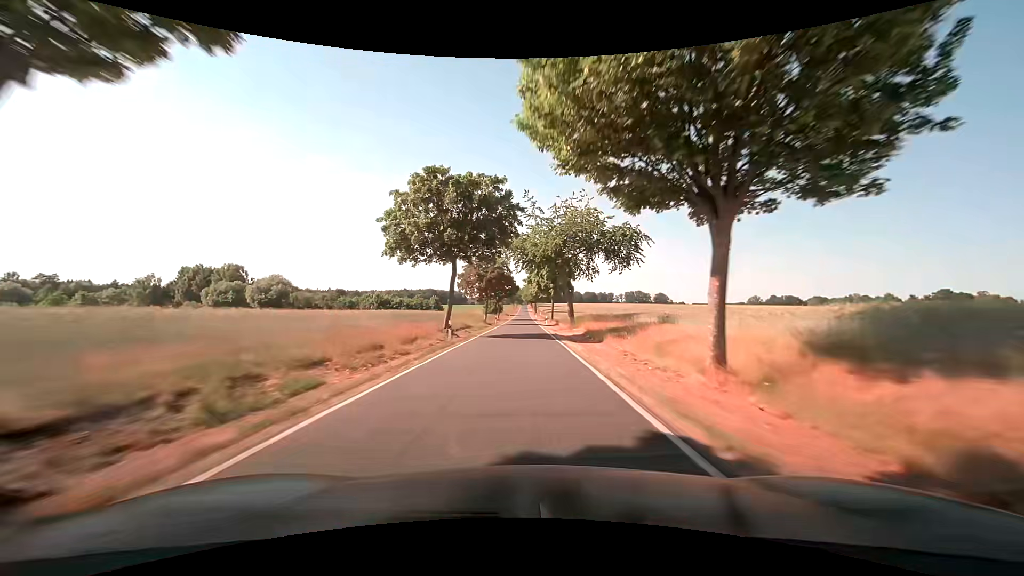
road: tertiary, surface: asphalt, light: Day
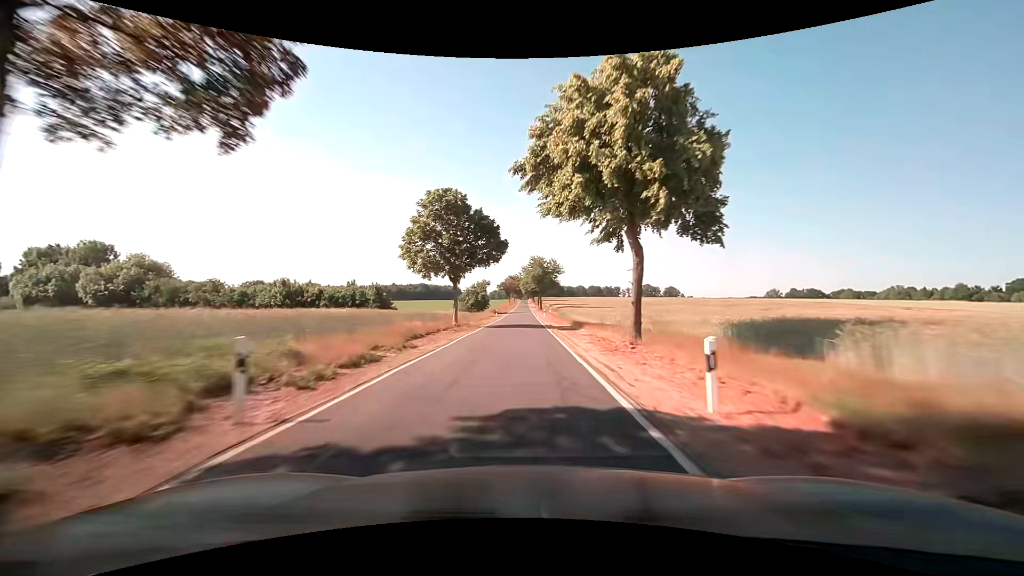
(+0.1, +56.1) m; 0°
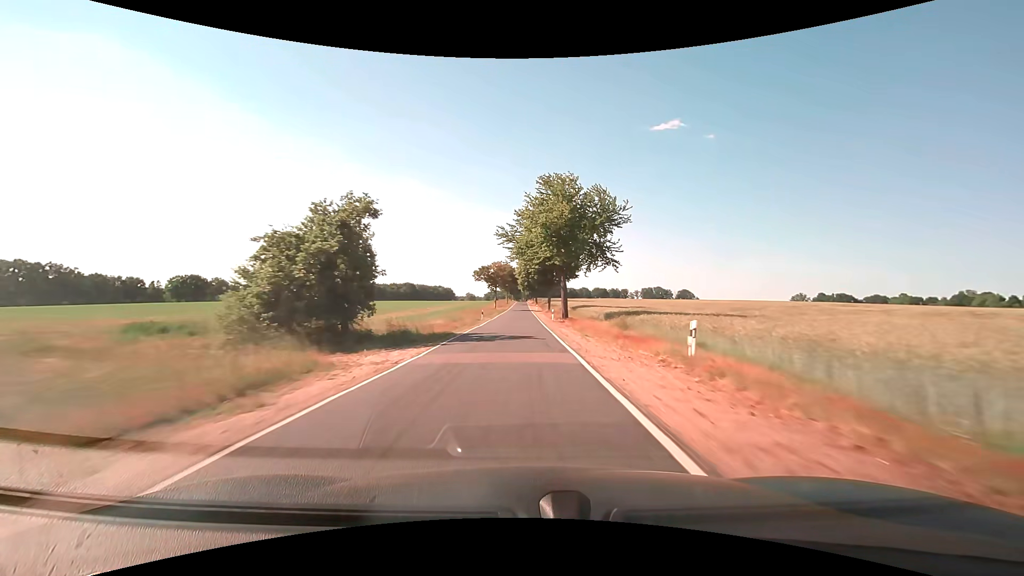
(-0.1, +71.6) m; 0°
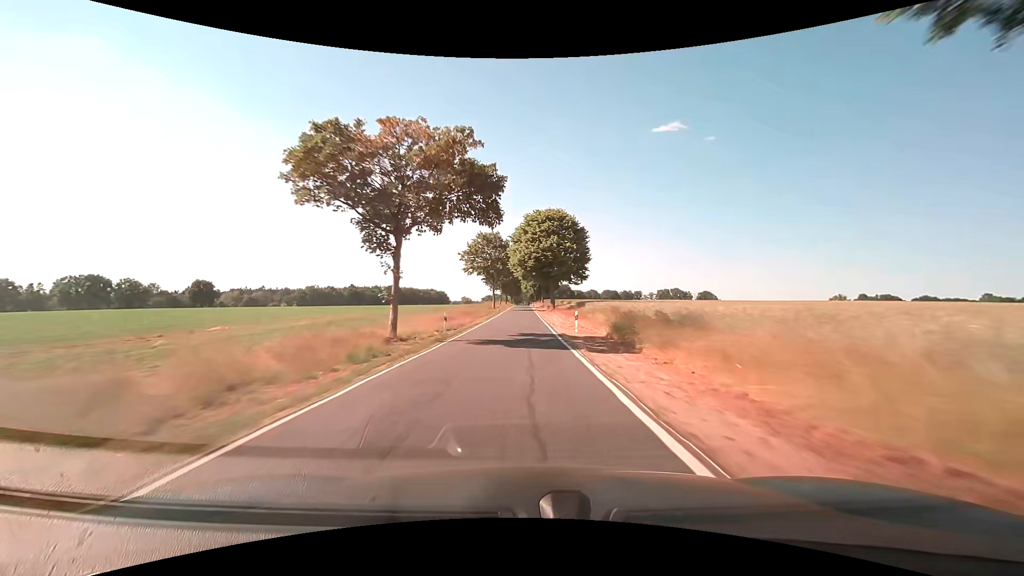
(-0.3, +72.3) m; 0°
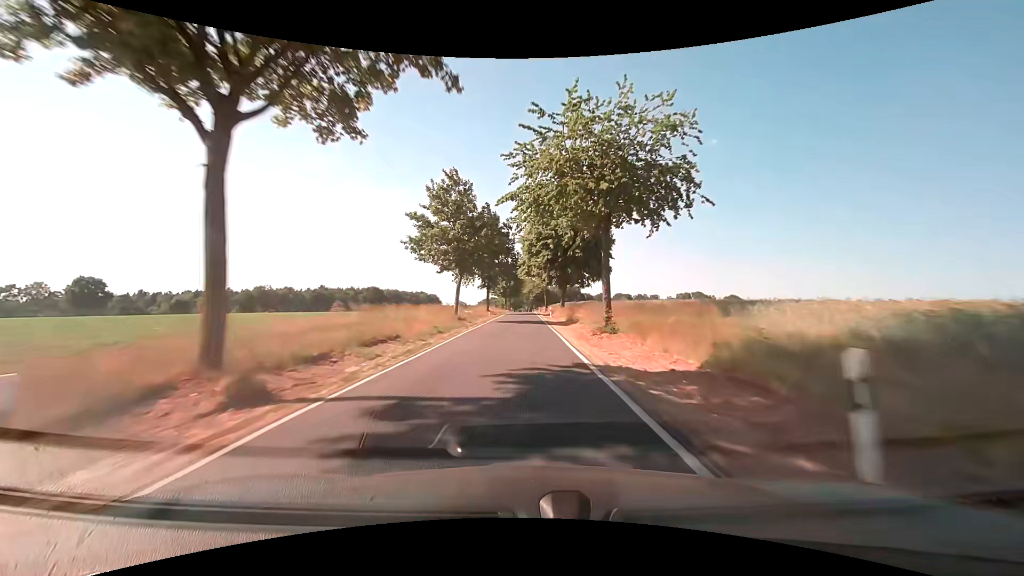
(+0.2, +72.1) m; -1°
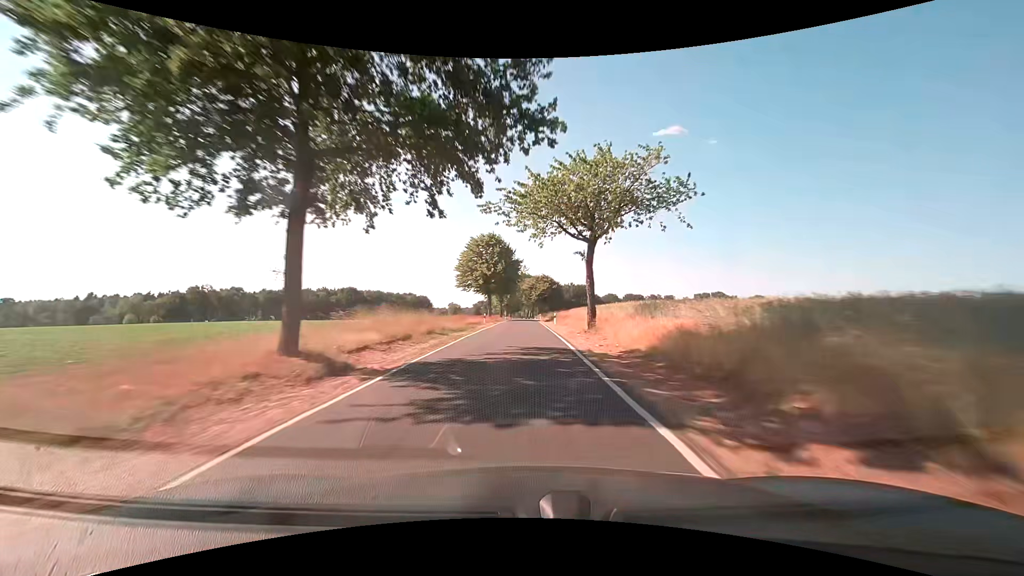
(+0.6, +57.0) m; +1°
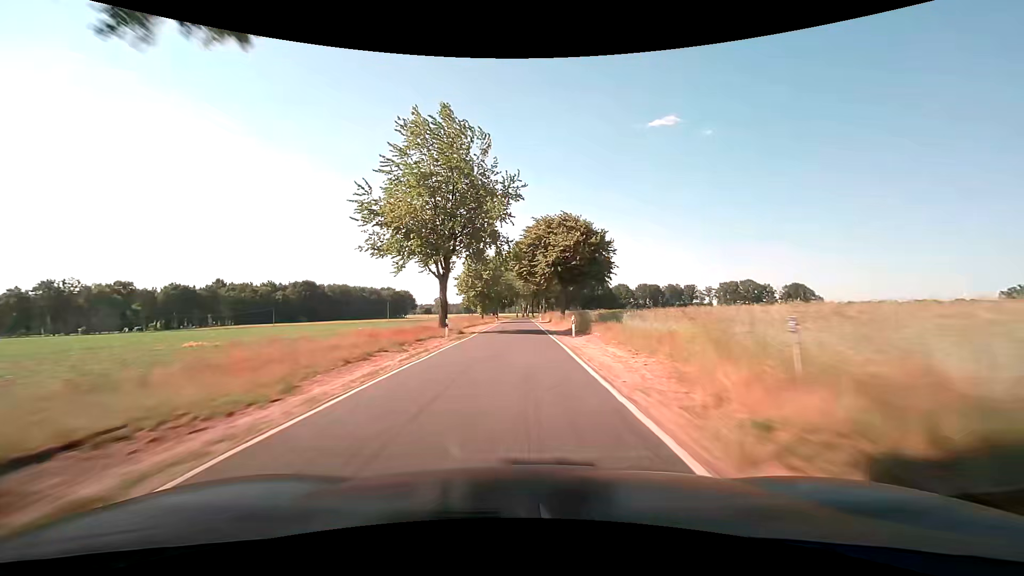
(-0.2, +70.7) m; 0°
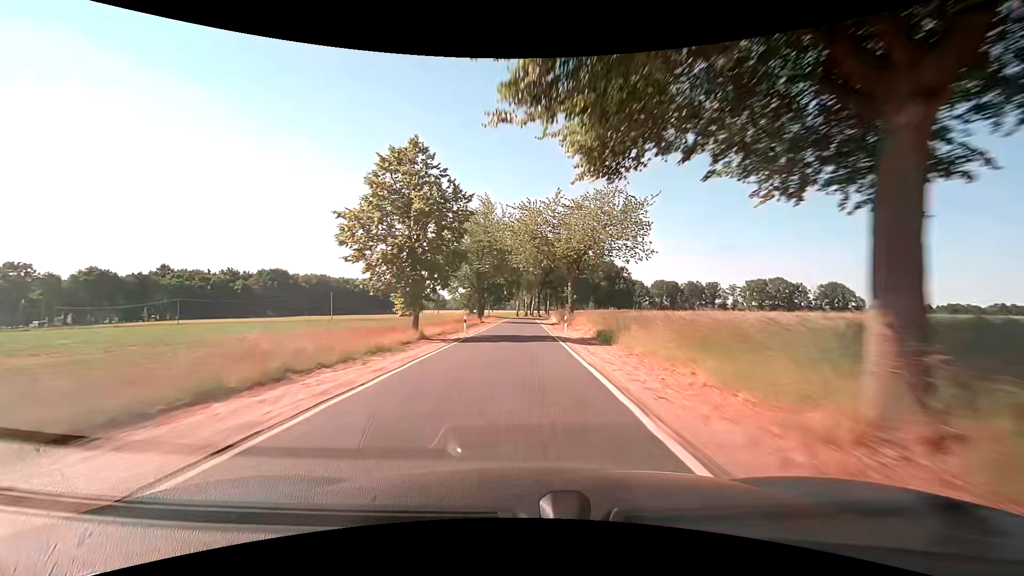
(-0.1, +41.9) m; -1°
(0, +10) (0, +20) (0, +30) (0, +40) (+1, +50) (+1, +60) (+1, +70) (+1, +80) (+2, +90) (+3, +100) m
